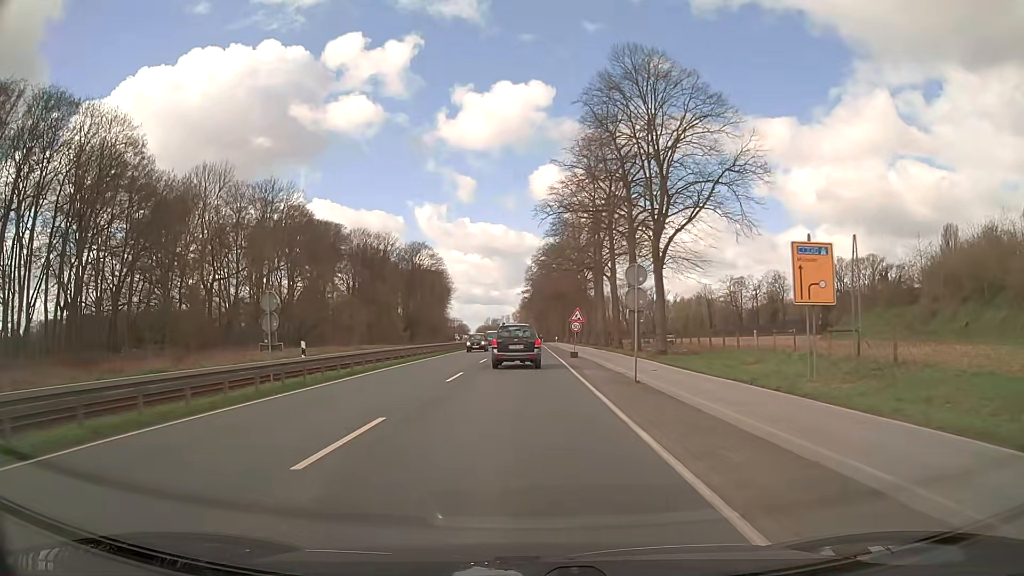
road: primary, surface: asphalt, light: Day
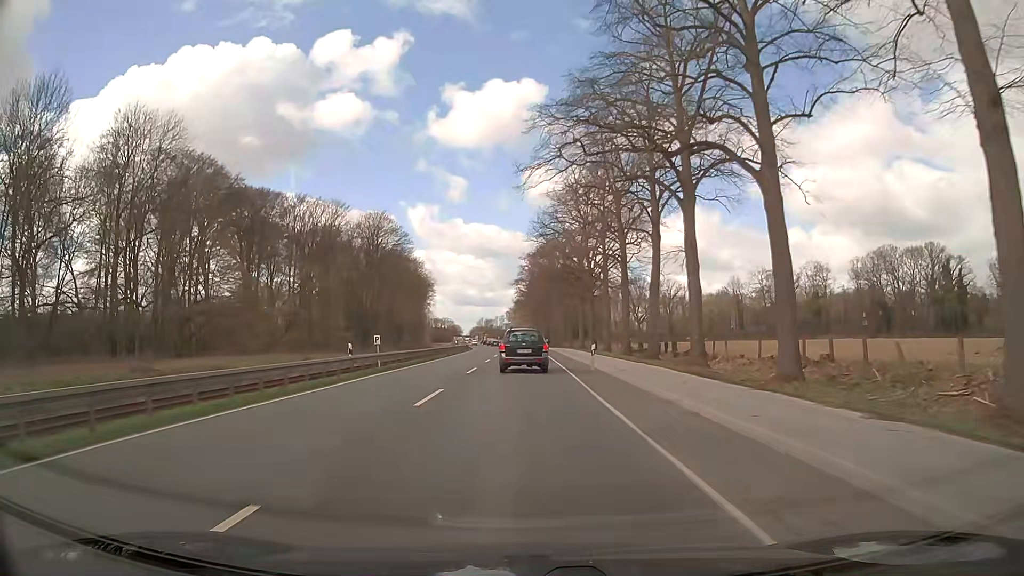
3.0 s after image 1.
(-0.1, +41.8) m; 0°
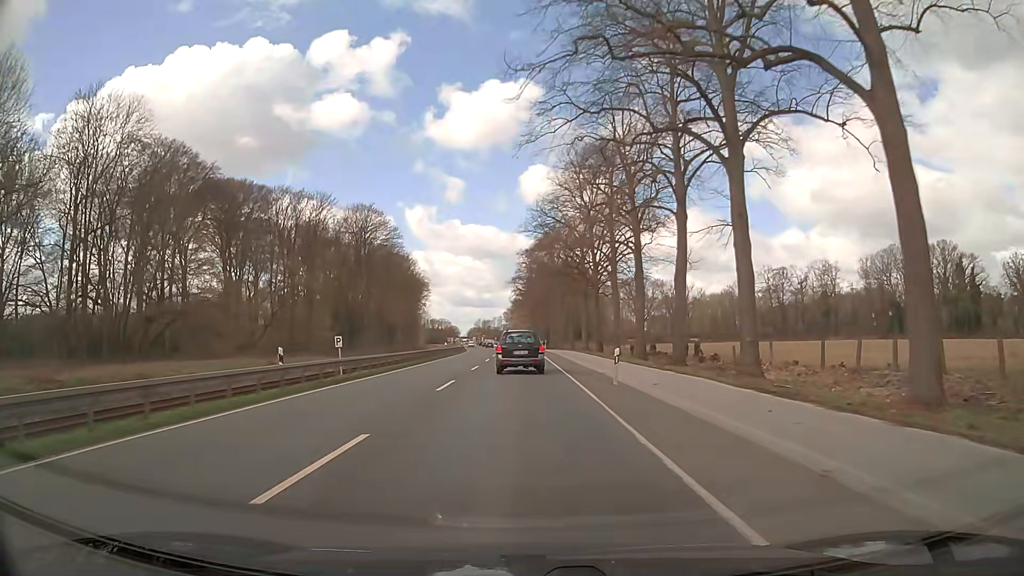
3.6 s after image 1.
(+0.1, +8.0) m; +1°
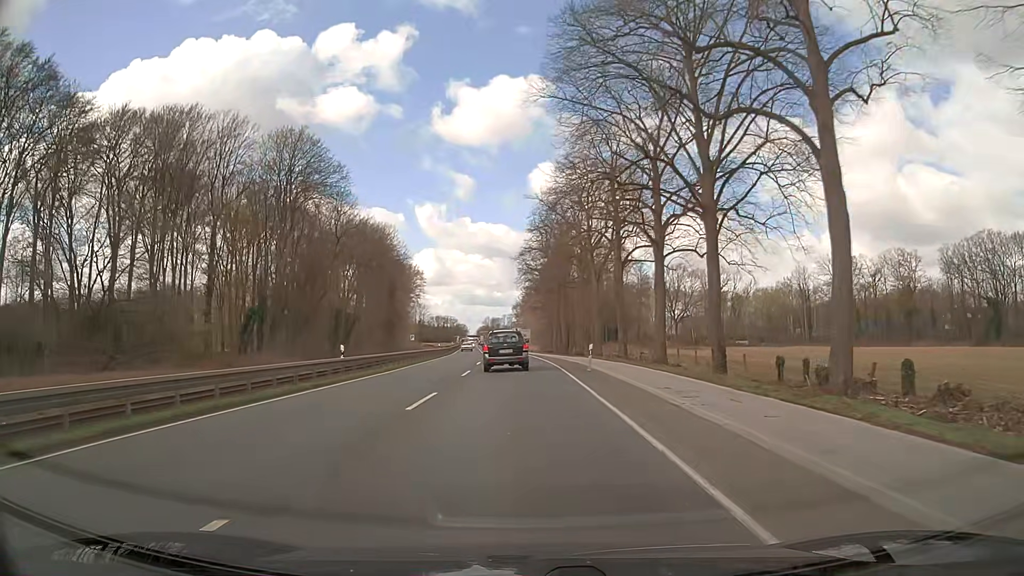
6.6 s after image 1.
(-0.4, +41.3) m; -1°
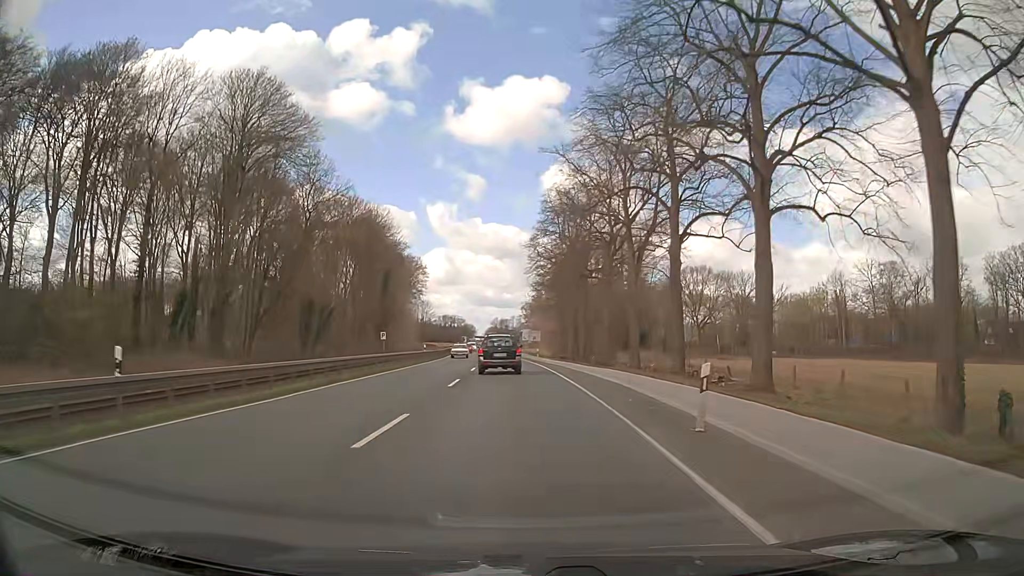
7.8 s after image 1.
(-0.2, +16.6) m; -1°
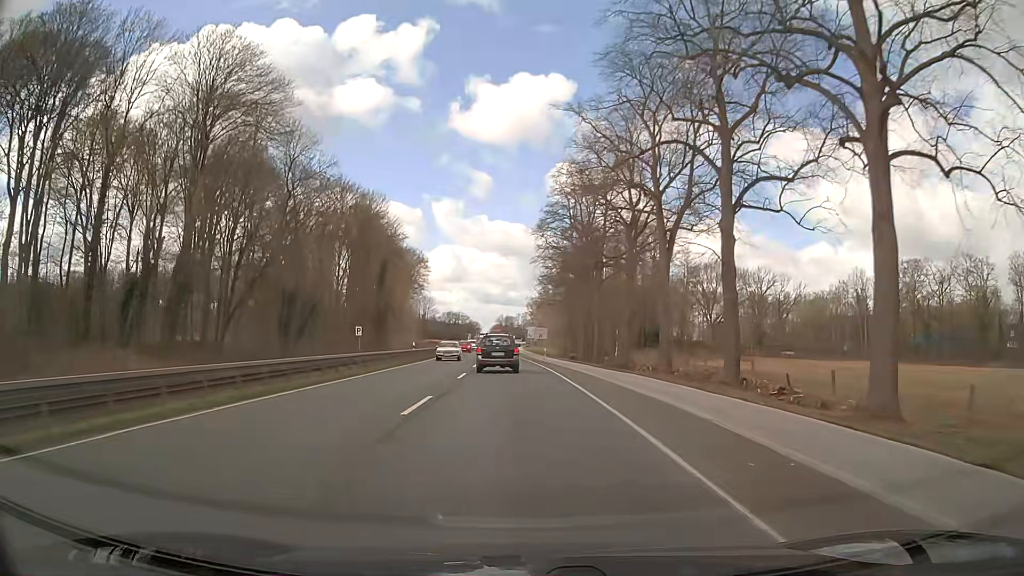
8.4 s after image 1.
(-0.1, +8.5) m; -1°
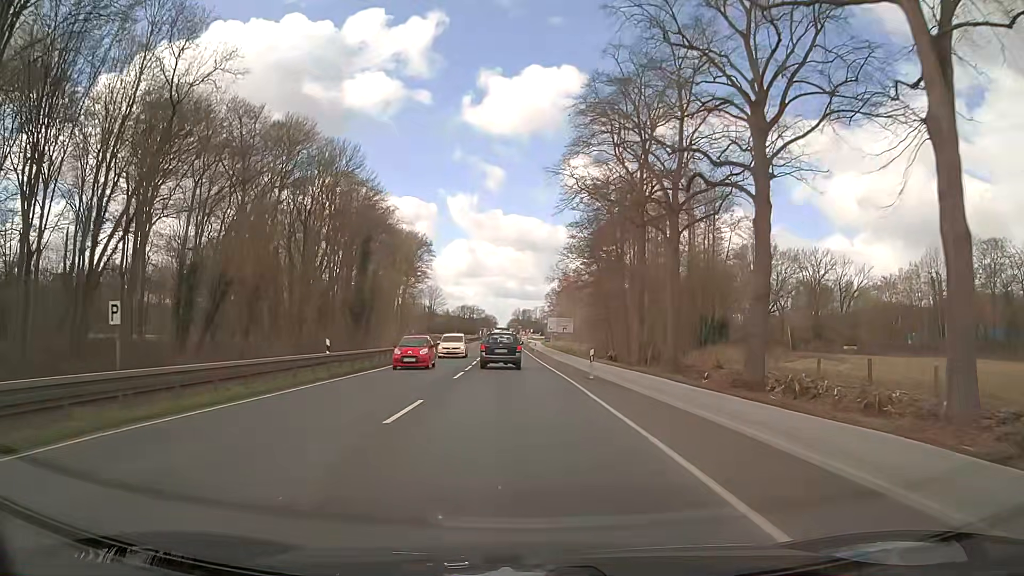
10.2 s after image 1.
(-0.2, +25.7) m; -1°
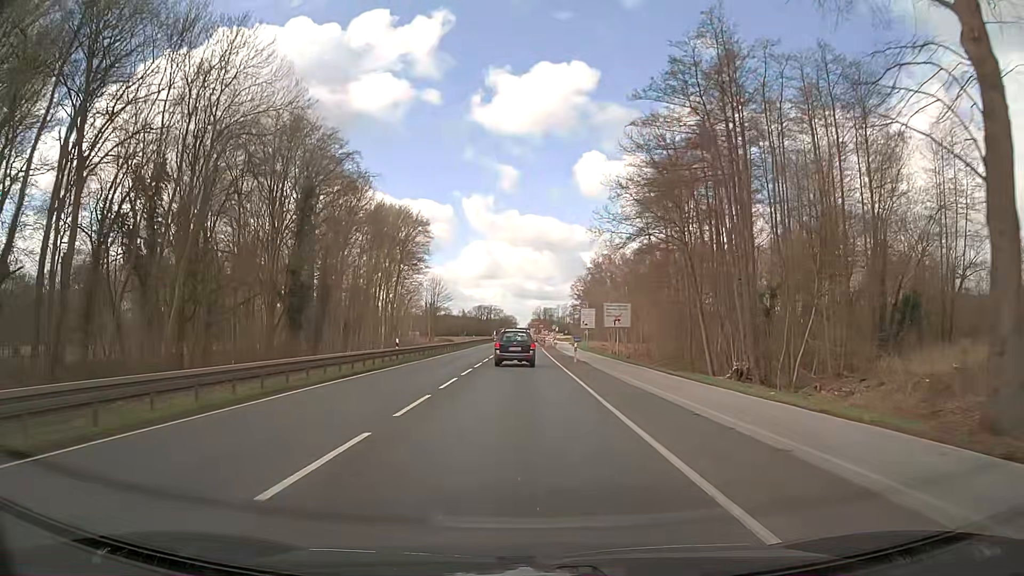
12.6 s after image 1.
(-0.7, +35.7) m; -2°
(0, +10) (0, +20) (0, +30) (0, +40) (0, +50) (0, +60) (-1, +70) (-1, +80) (-1, +90) (-1, +100) m
